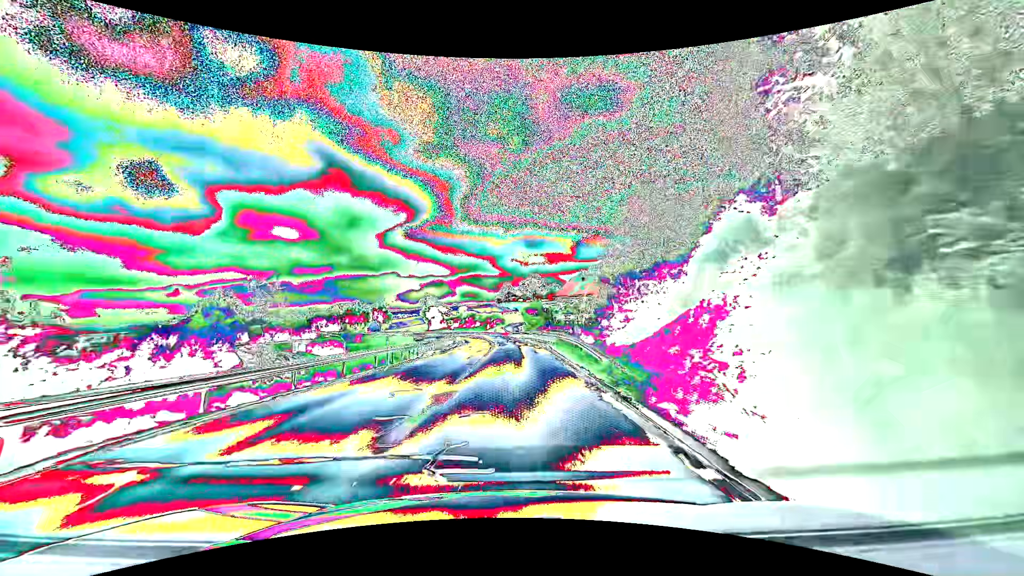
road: secondary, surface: asphalt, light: Day
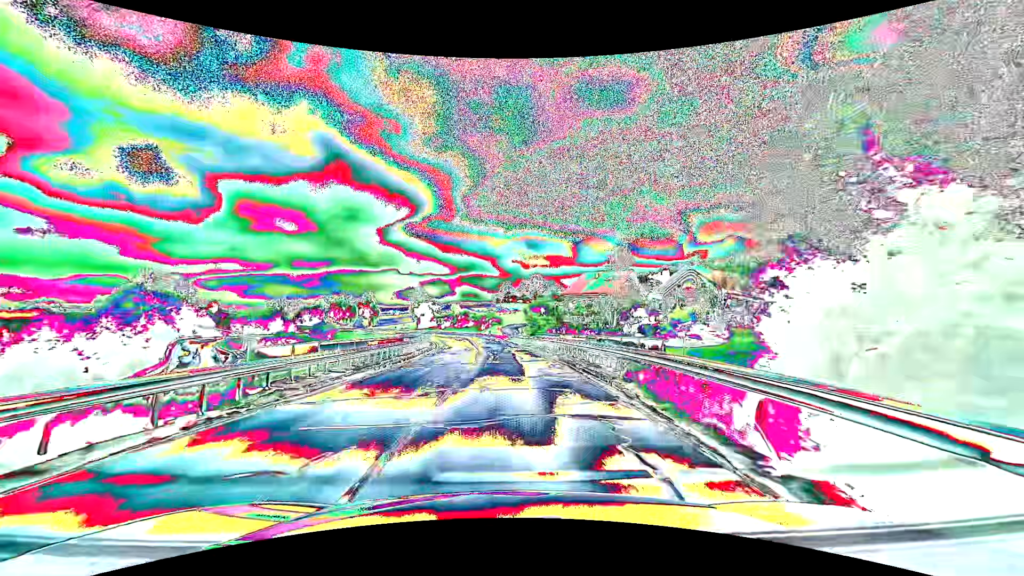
(0.0, +21.7) m; 0°
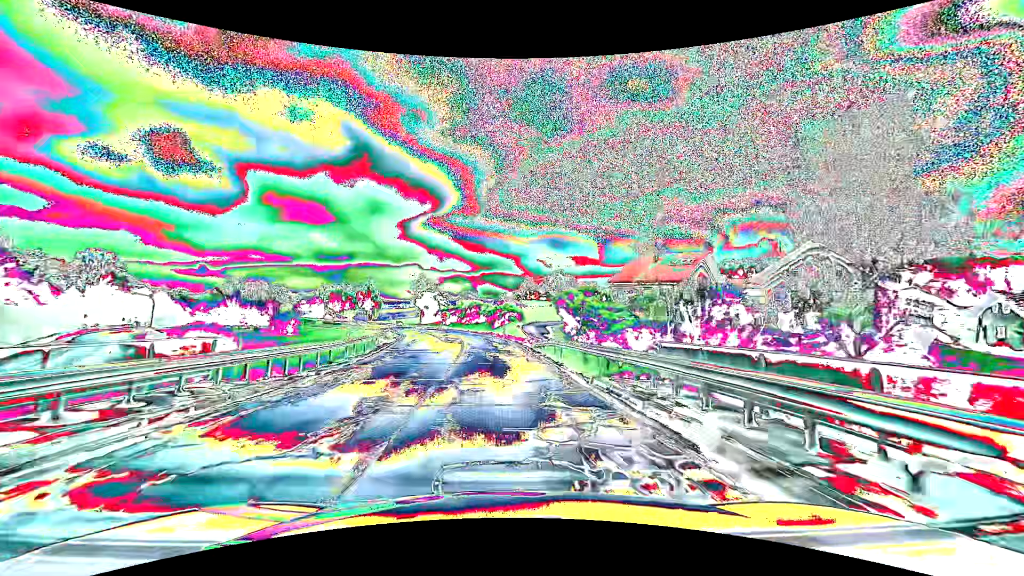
(-0.4, +32.8) m; -2°
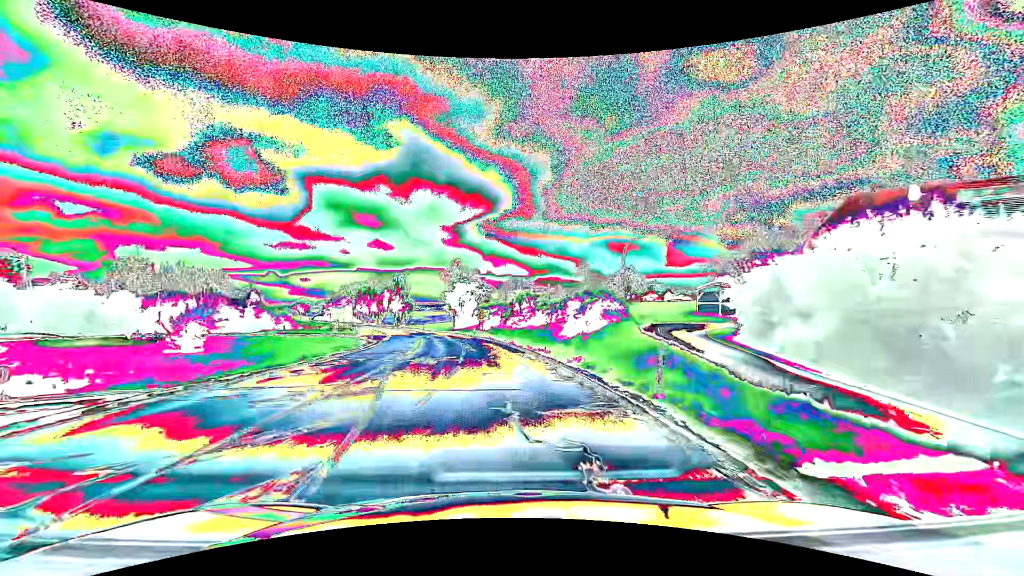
(-2.3, +43.9) m; -6°
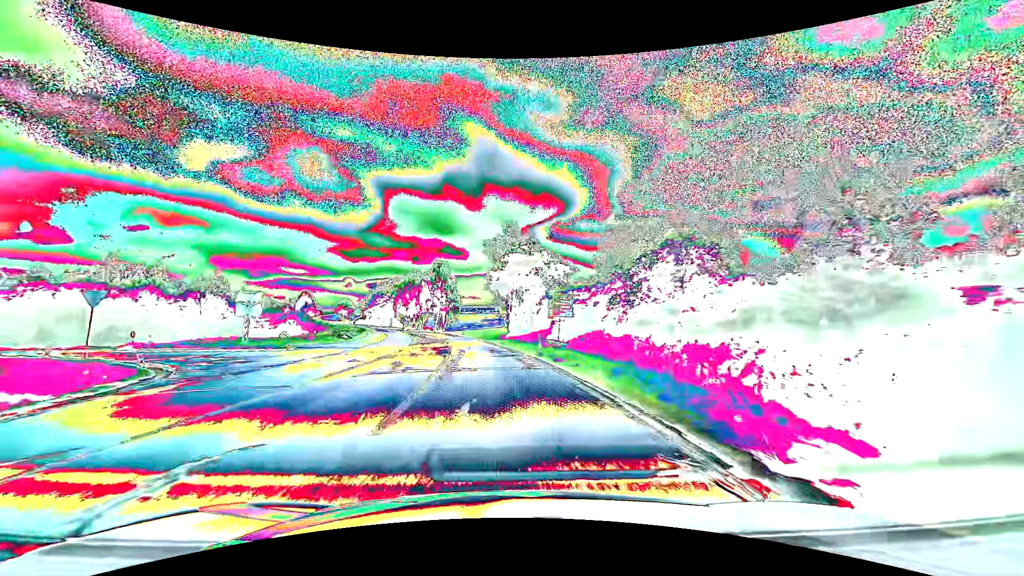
(-2.5, +44.1) m; -8°
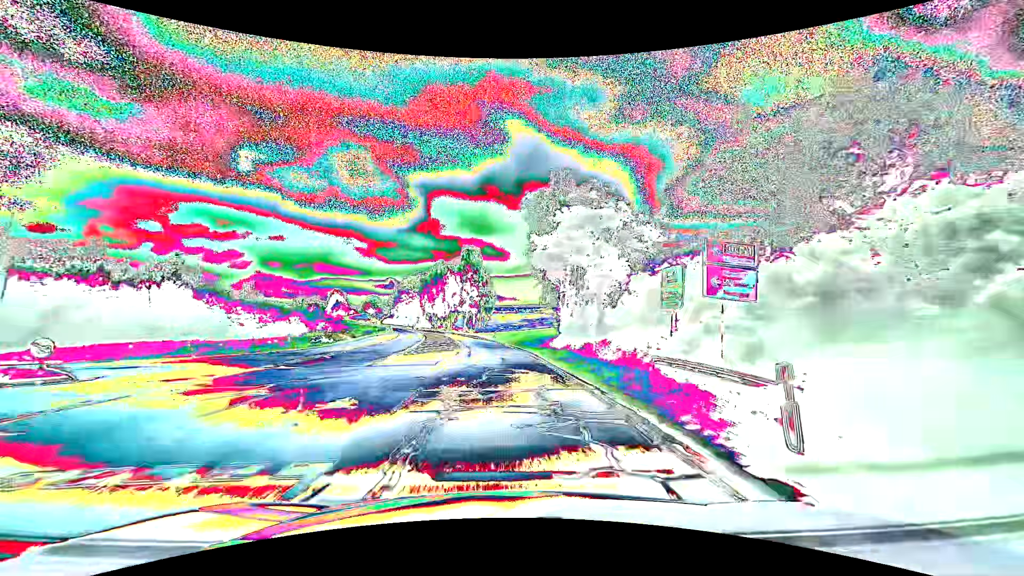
(-0.9, +22.1) m; -5°
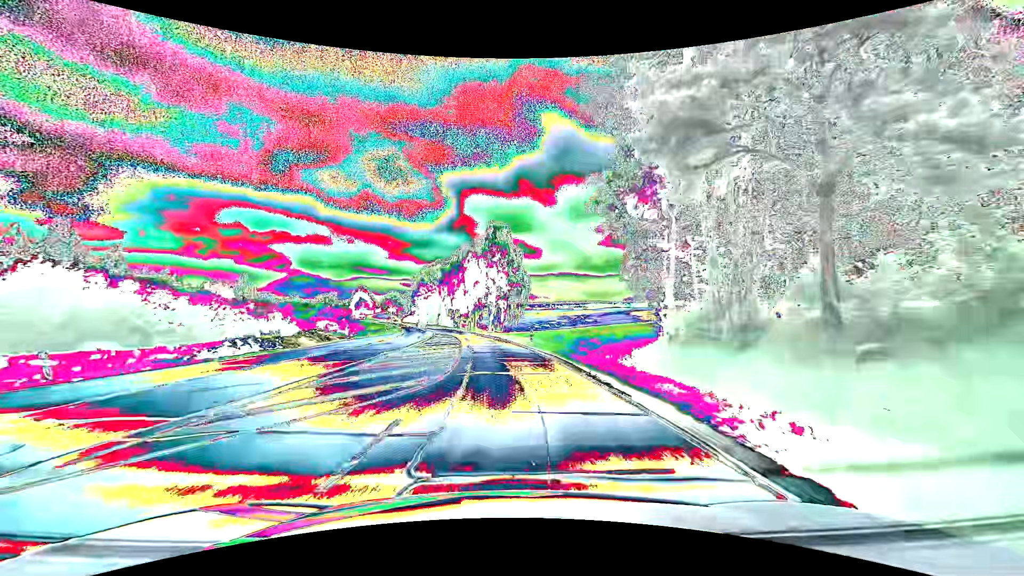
(-0.7, +22.2) m; -4°
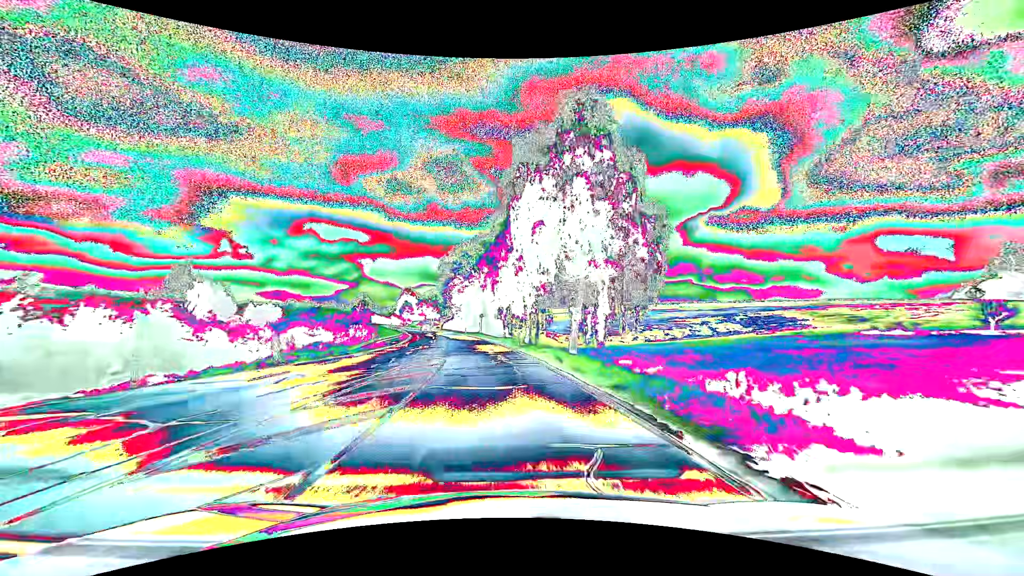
(-2.5, +44.3) m; -7°
(0, +10) (-1, +20) (-1, +30) (-3, +40) (-4, +50) (-5, +60) (-7, +70) (-9, +79) (-12, +89) (-14, +99) m
